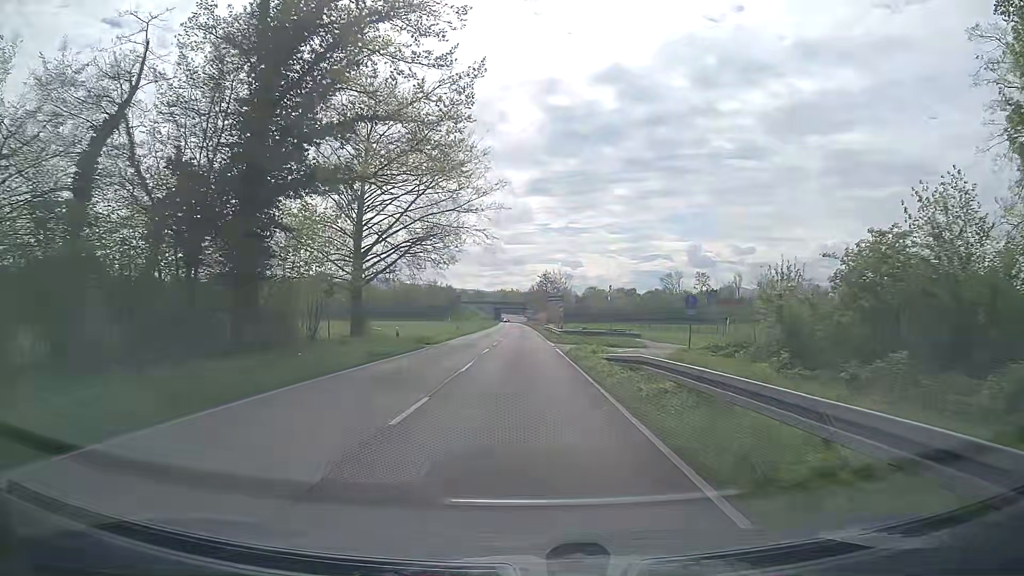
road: secondary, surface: asphalt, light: Day
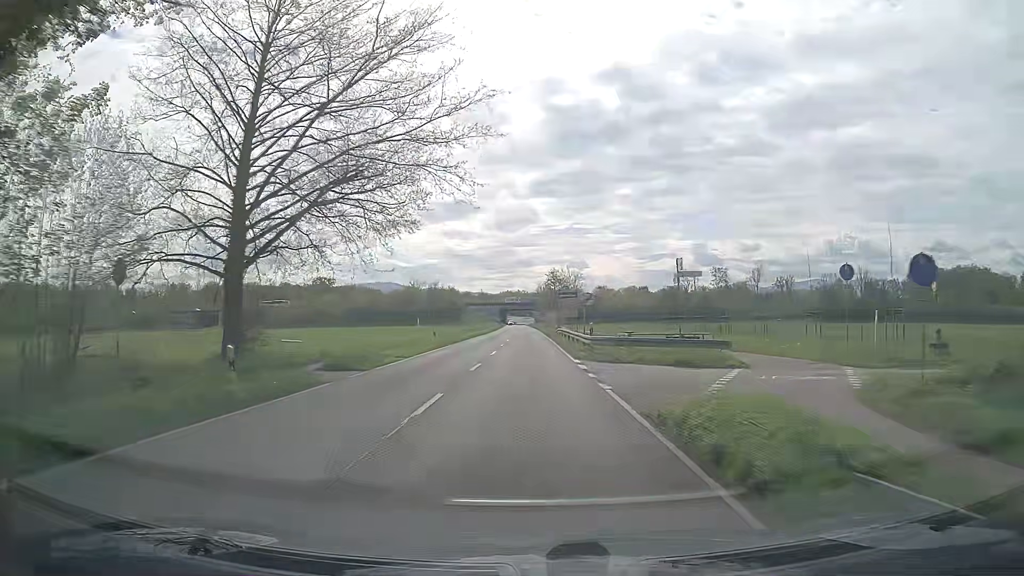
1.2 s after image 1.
(-0.1, +17.5) m; -1°
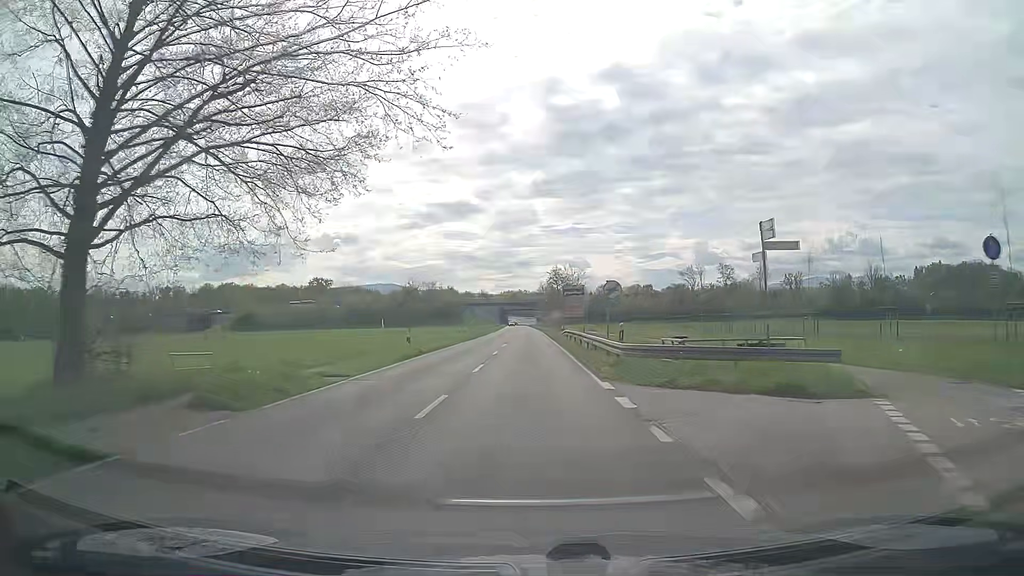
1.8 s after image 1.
(0.0, +8.9) m; 0°
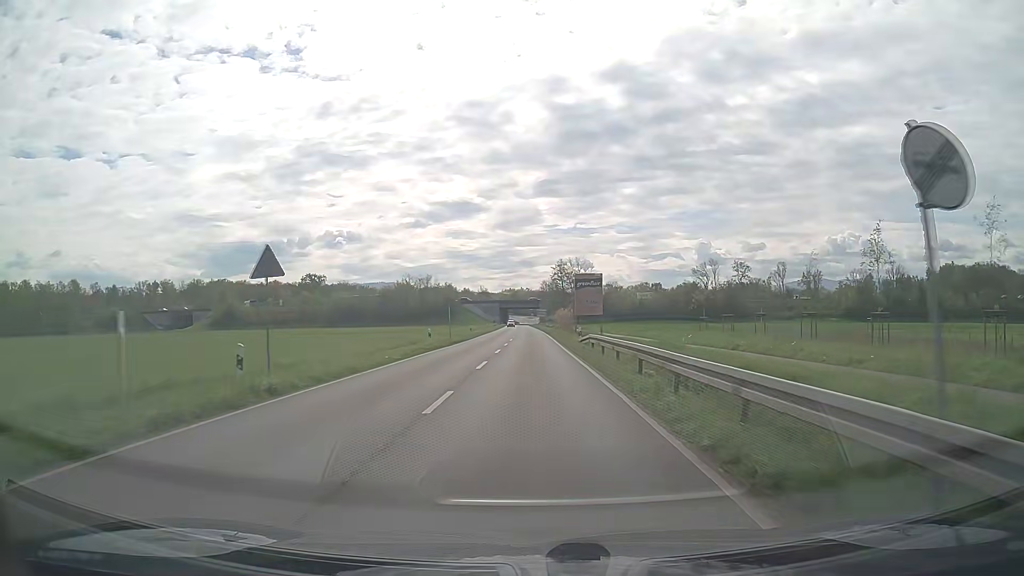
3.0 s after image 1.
(0.0, +18.0) m; 0°
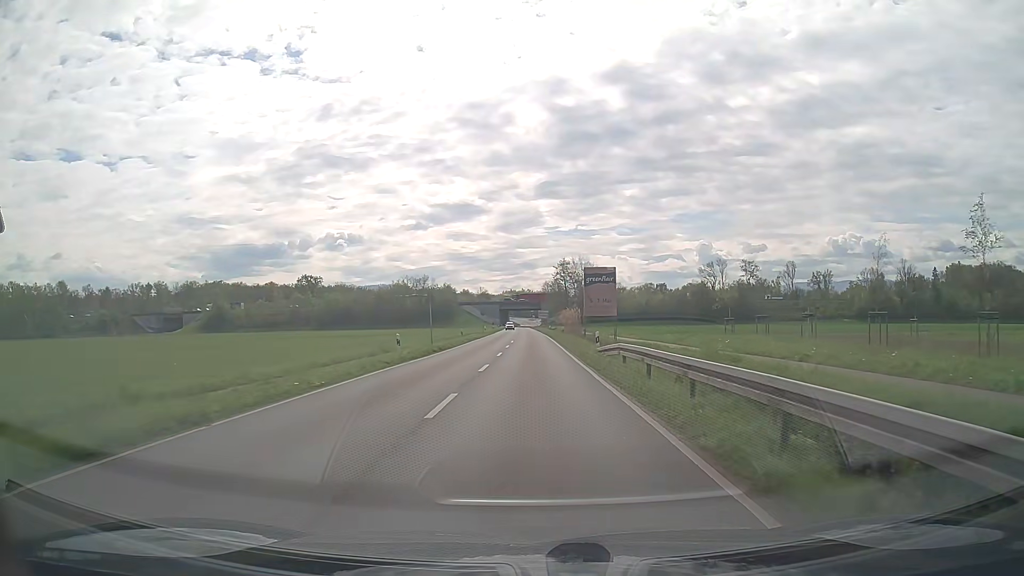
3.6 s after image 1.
(+0.1, +9.1) m; 0°
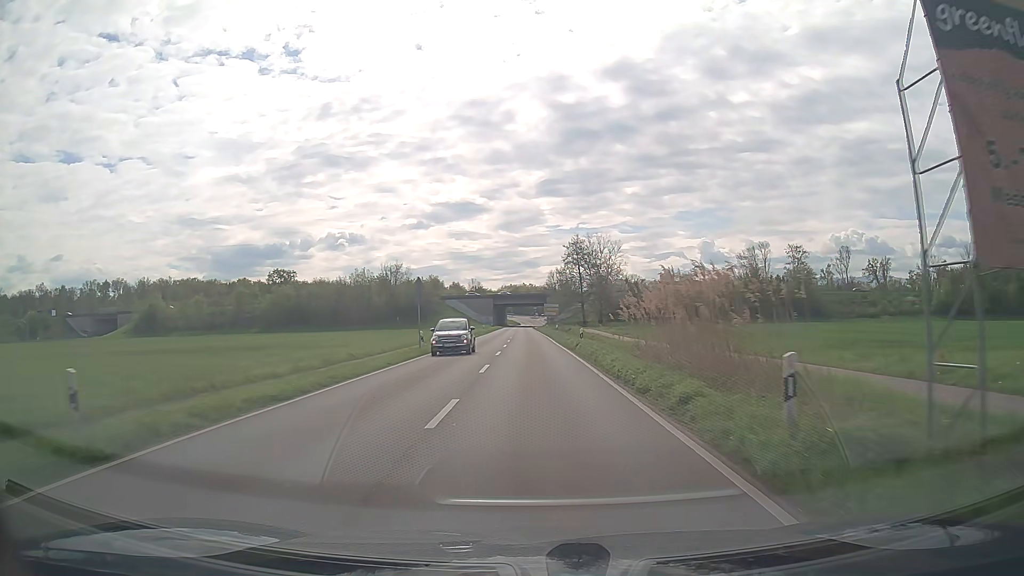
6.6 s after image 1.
(-0.1, +46.6) m; 0°
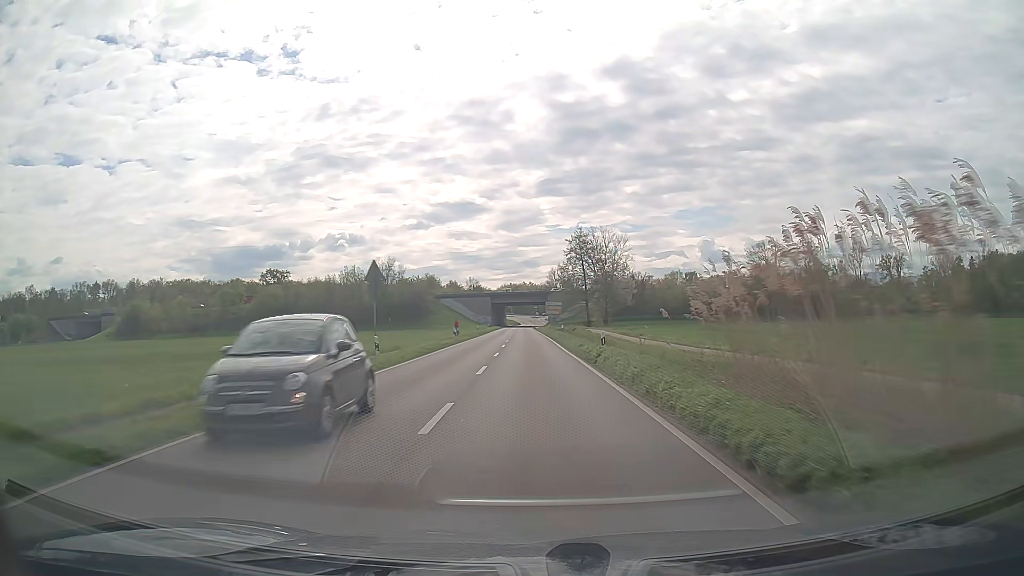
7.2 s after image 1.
(0.0, +9.5) m; 0°
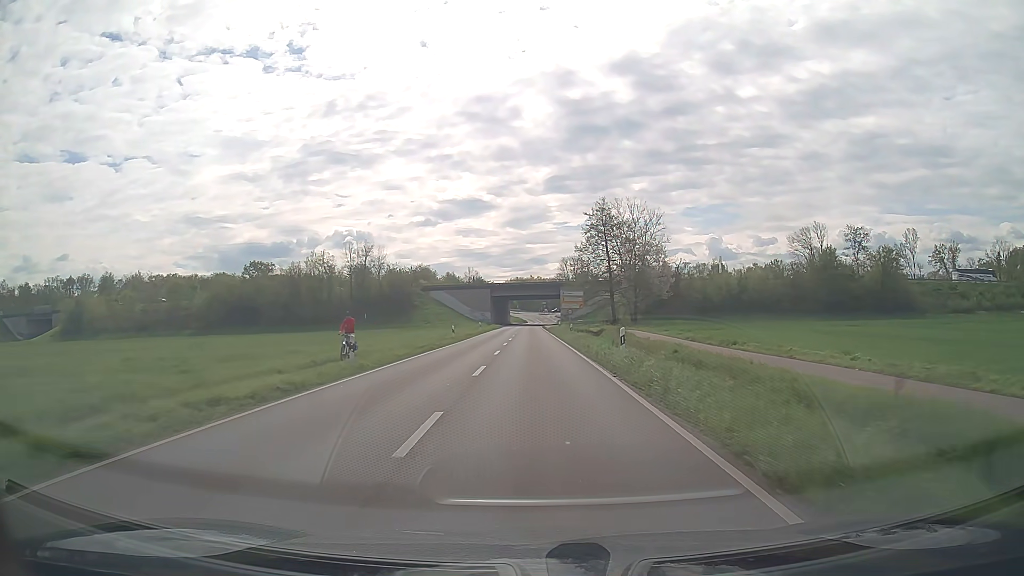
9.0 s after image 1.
(-0.2, +28.8) m; -1°
